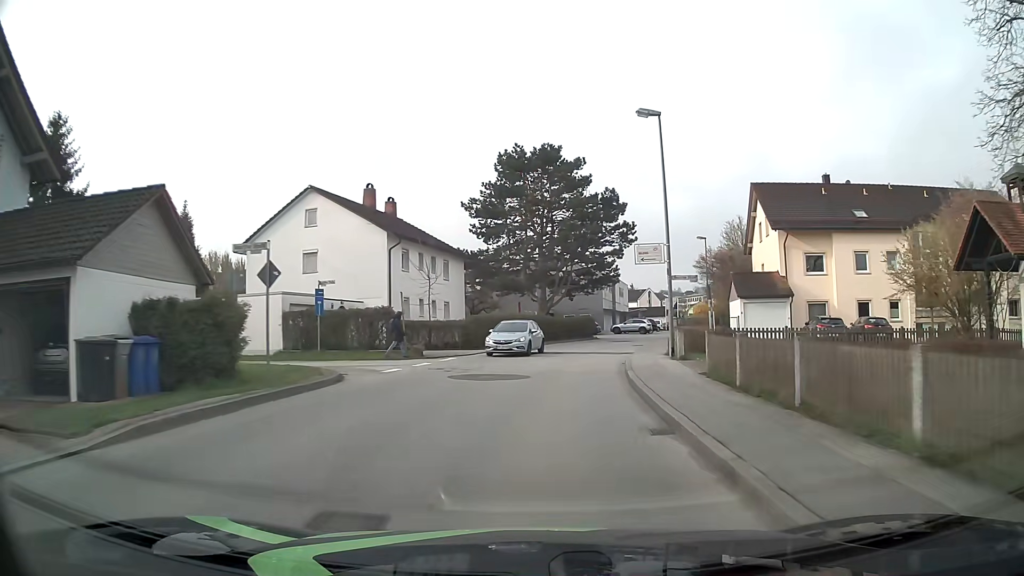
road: unclassified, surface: asphalt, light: Day
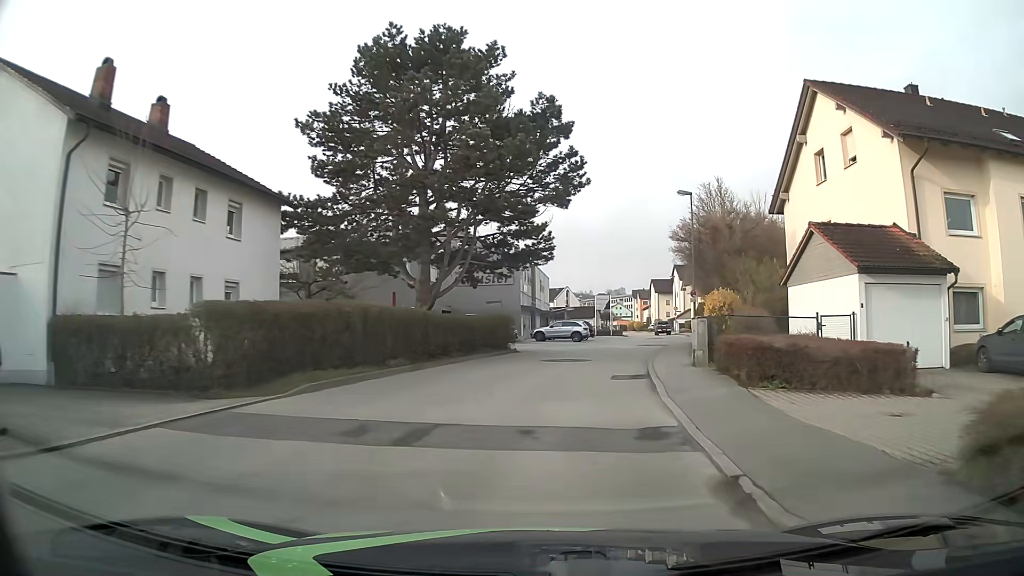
(+1.2, +21.7) m; +8°
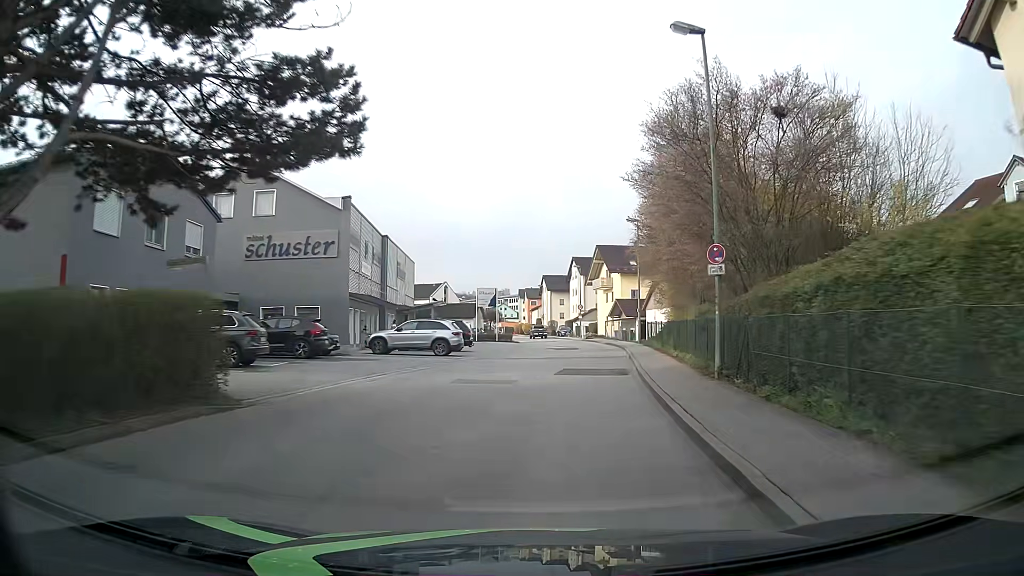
(+1.8, +21.7) m; +10°
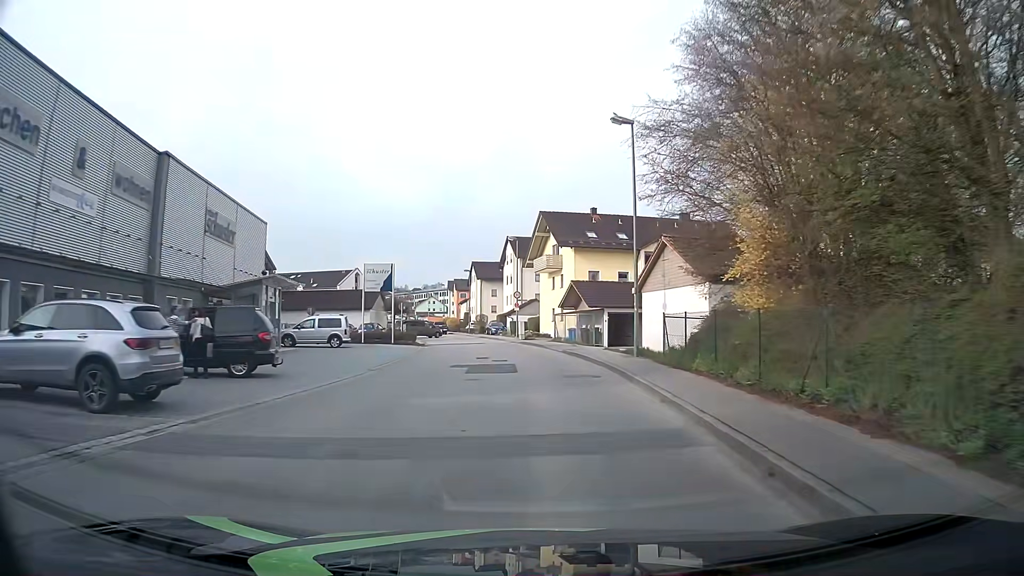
(+0.9, +21.9) m; +5°
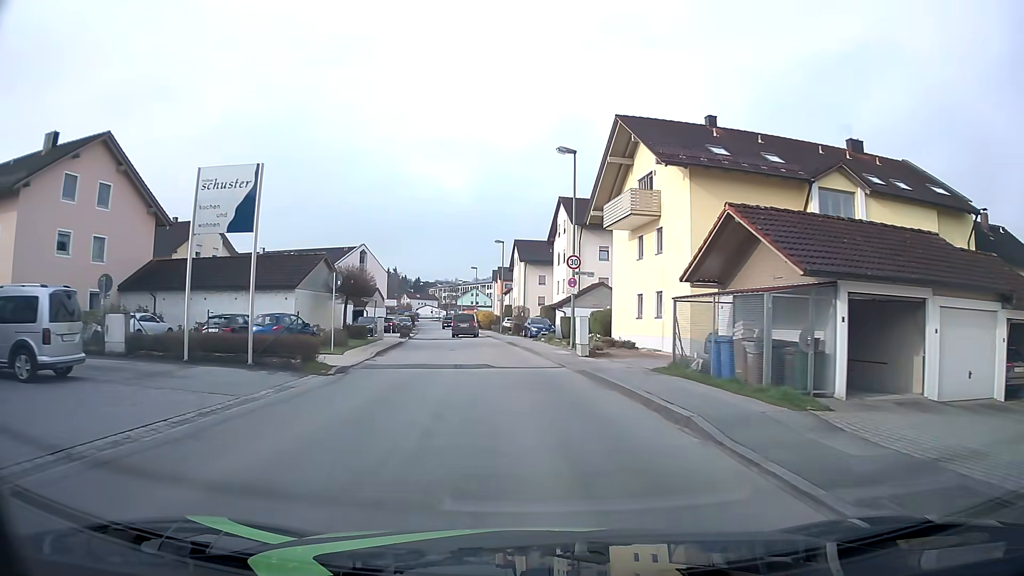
(-0.7, +27.4) m; -5°
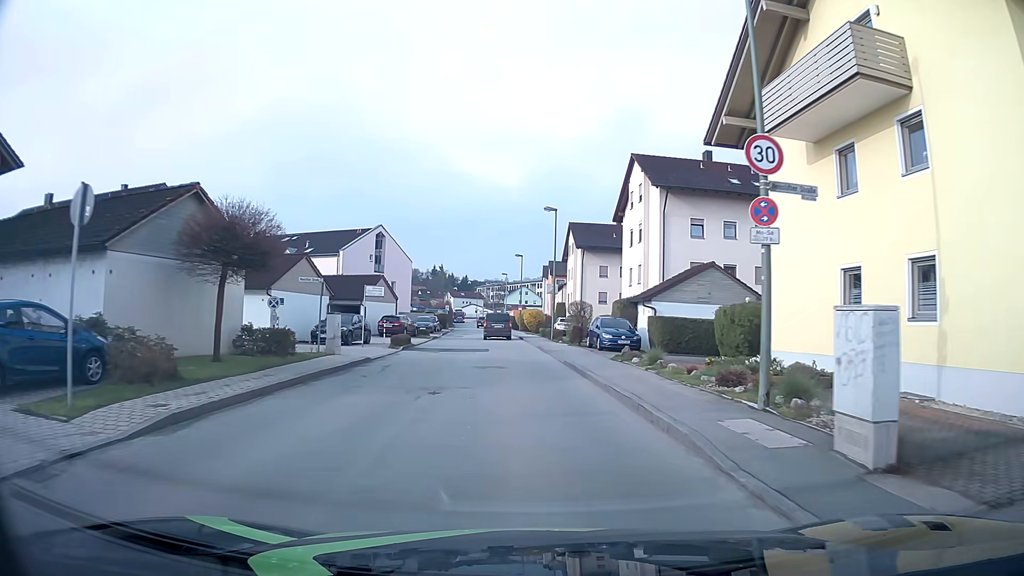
(-0.6, +17.8) m; -4°
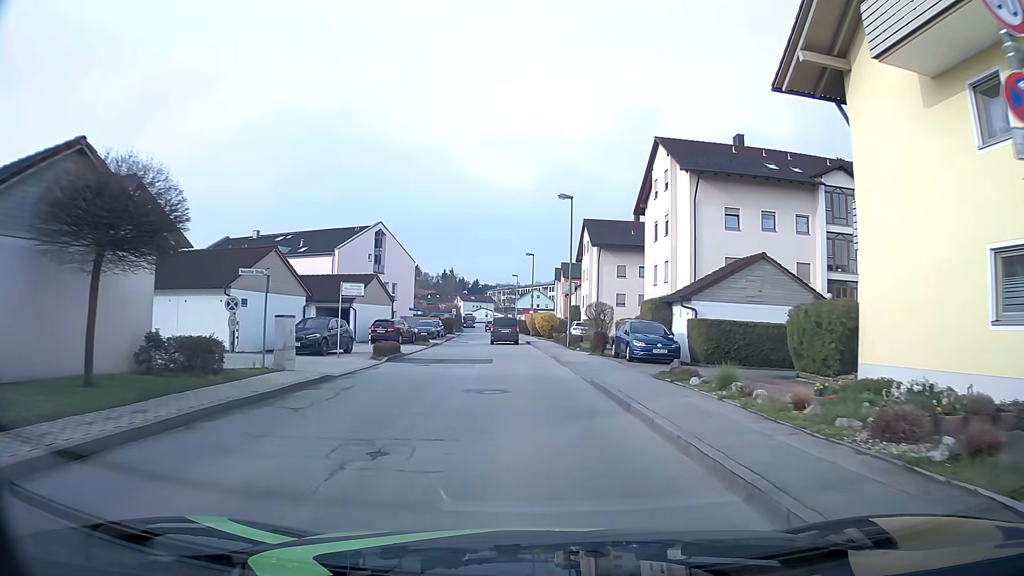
(0.0, +5.4) m; -2°
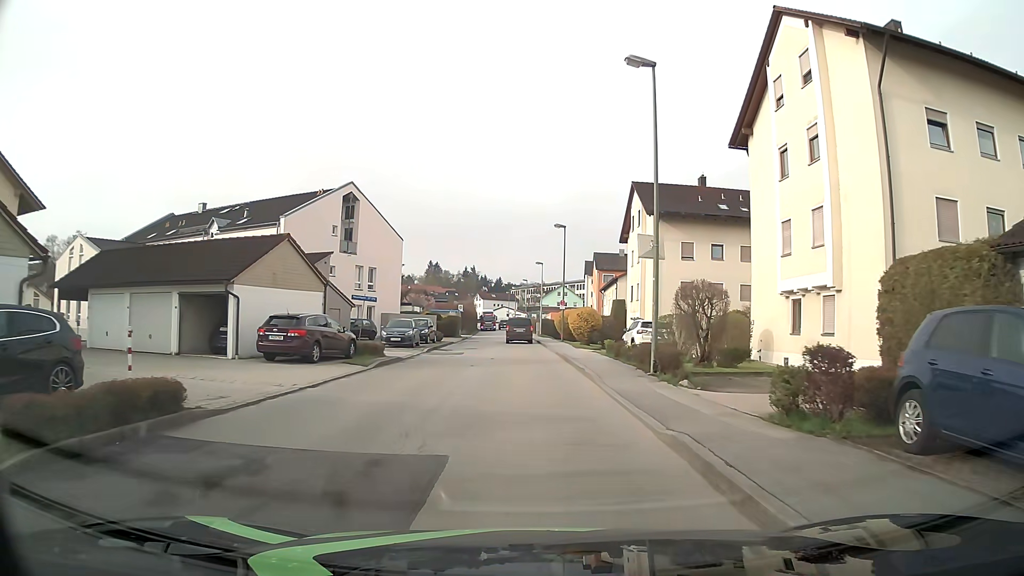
(-0.2, +19.2) m; -1°
(0, +10) (0, +20) (-1, +30) (-1, +40) (-2, +50) (-2, +60) (-2, +70) (-3, +80) (-4, +90) (-4, +100) m
